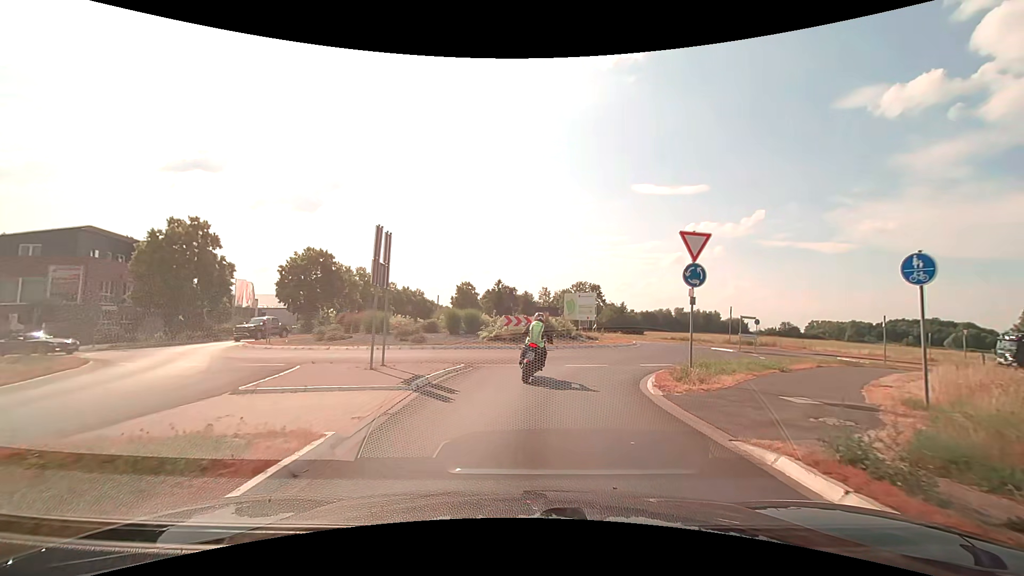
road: secondary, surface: asphalt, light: Day
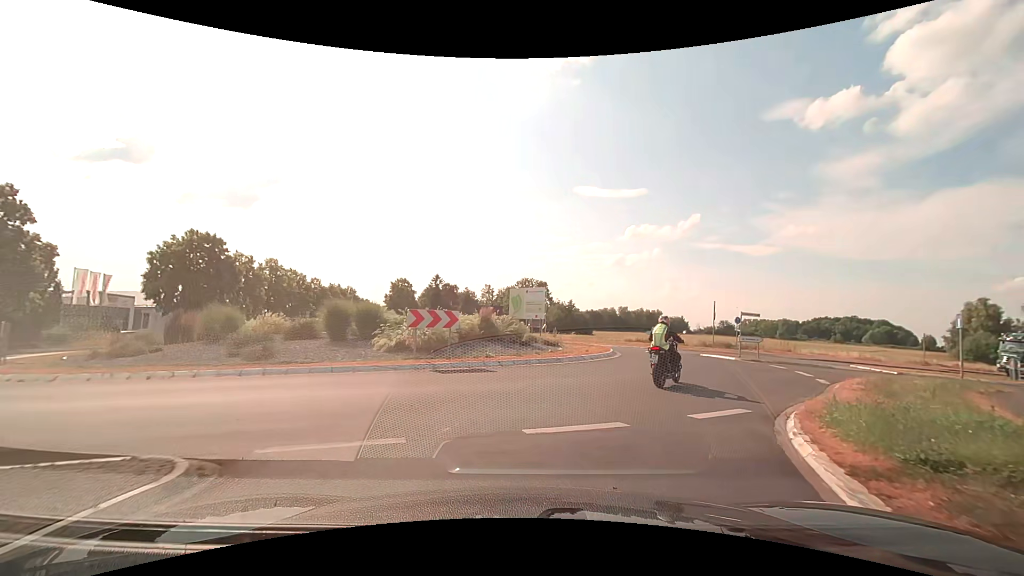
(+0.4, +10.7) m; +6°
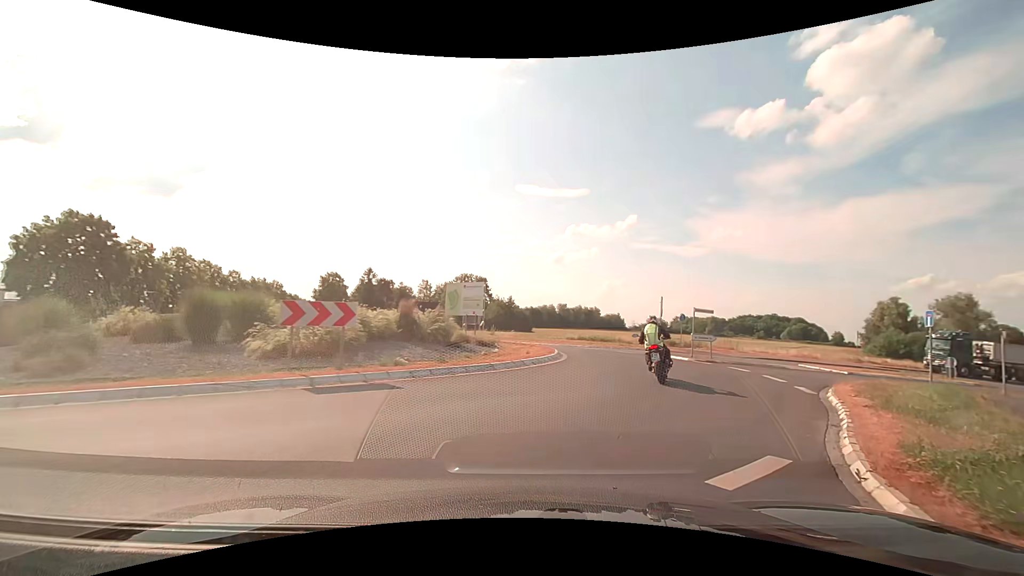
(+0.1, +3.7) m; +6°
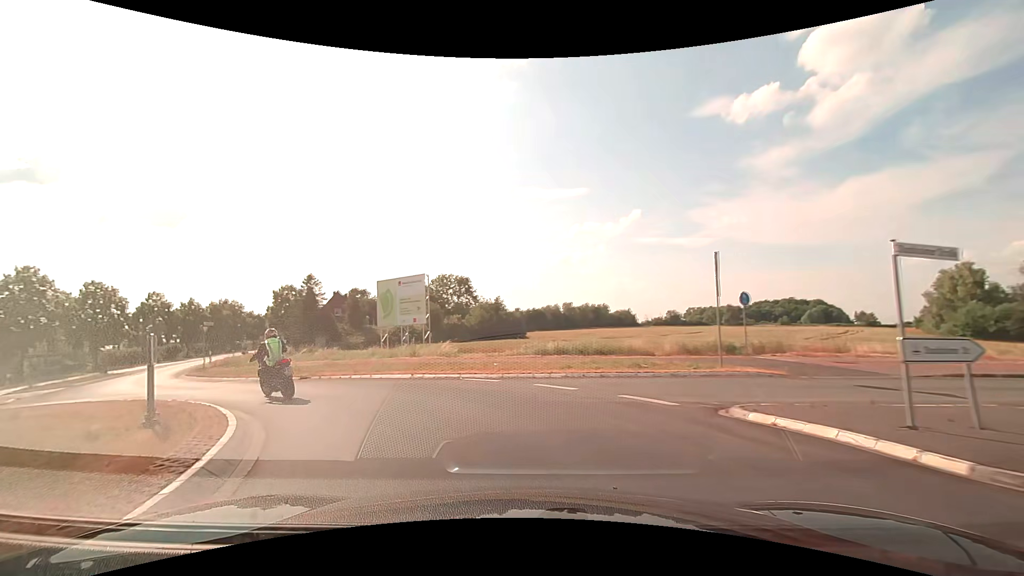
(+4.2, +19.3) m; +2°
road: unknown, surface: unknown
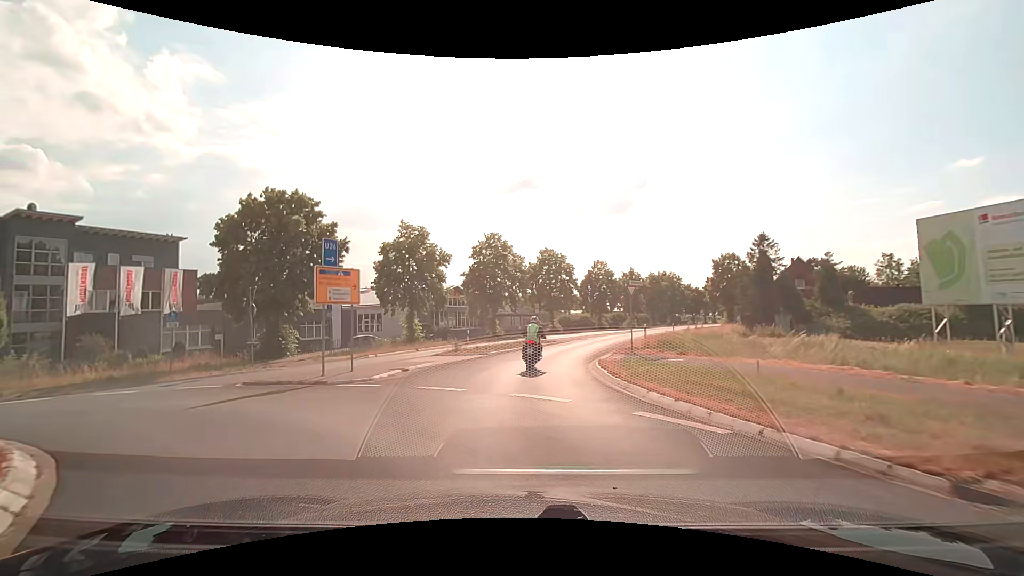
(-6.9, +14.5) m; -48°
(0, +10) (0, +20) (+2, +30) (+5, +39) (+8, +49) (+12, +58) (+16, +67) (+21, +76) (+25, +85) (+30, +94) m
